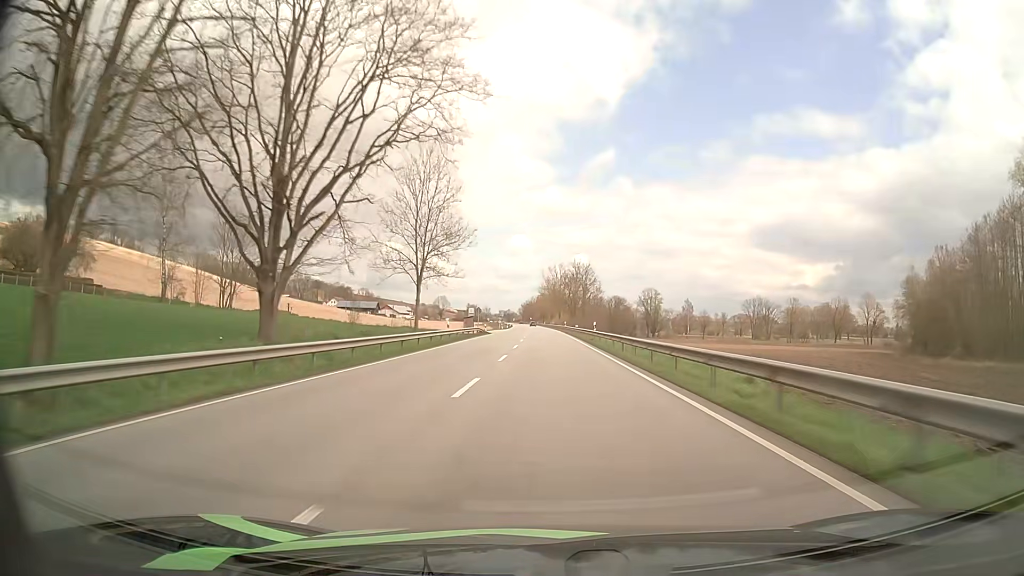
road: primary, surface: asphalt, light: Day
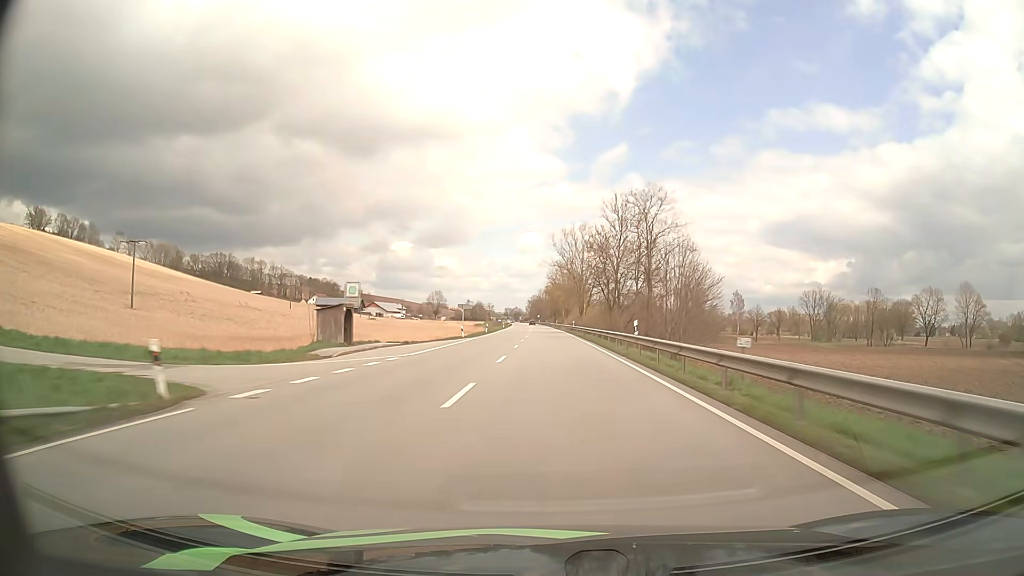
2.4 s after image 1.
(-0.4, +68.9) m; -1°
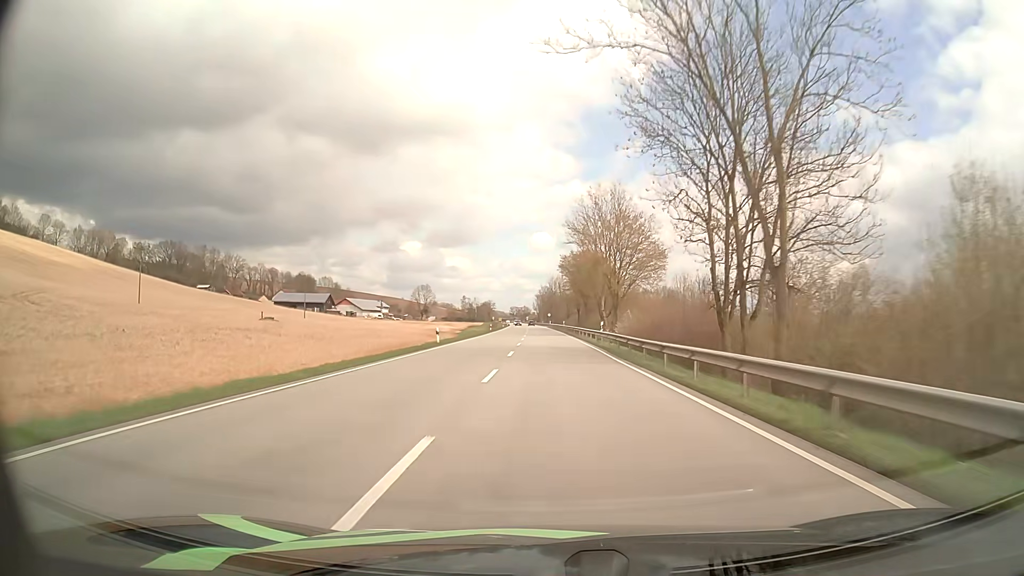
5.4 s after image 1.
(-0.9, +85.3) m; -1°
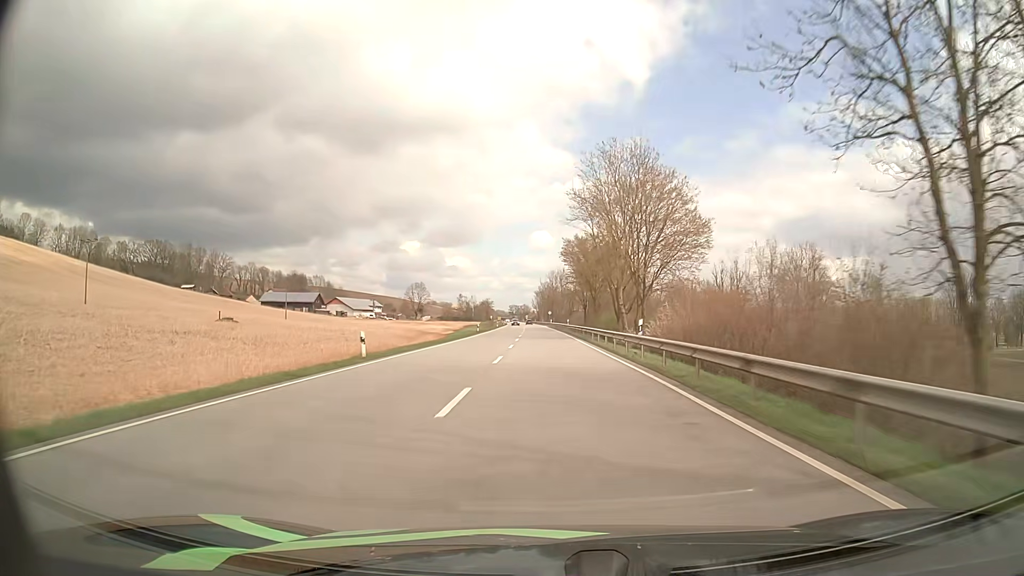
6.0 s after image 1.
(0.0, +16.9) m; 0°
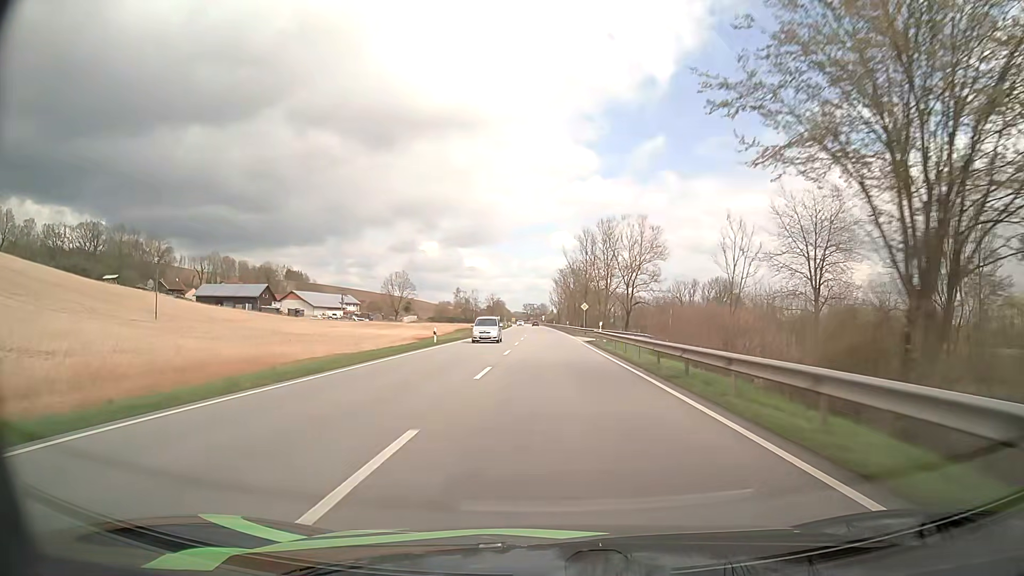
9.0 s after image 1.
(-1.3, +83.6) m; -2°
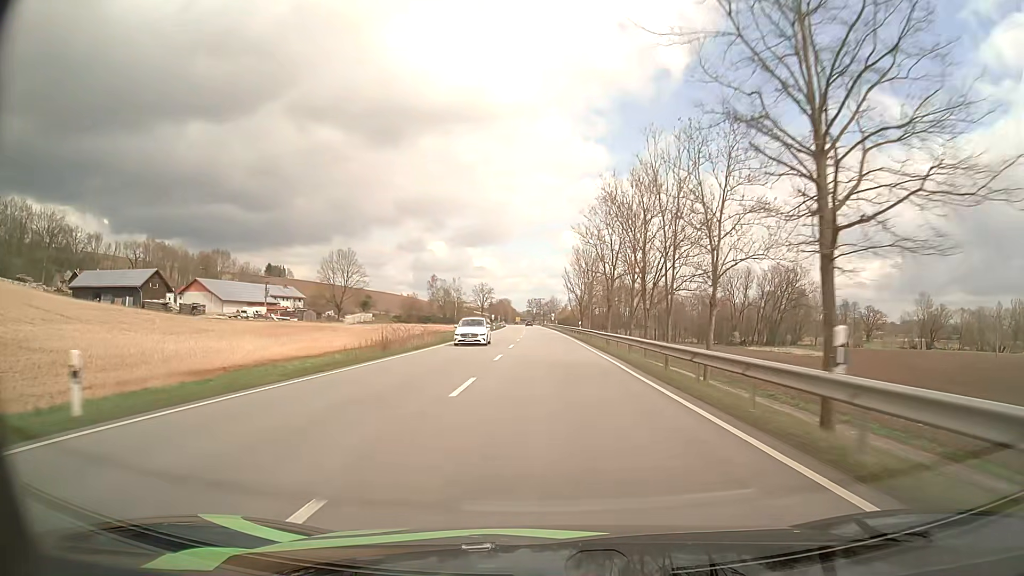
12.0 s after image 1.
(-0.5, +82.2) m; -1°
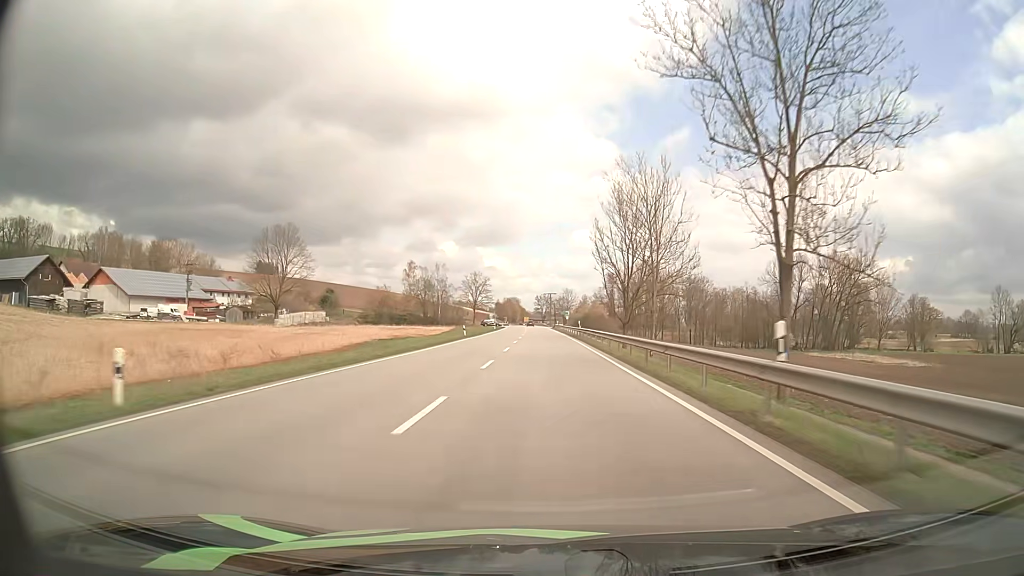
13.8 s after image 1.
(-0.3, +49.2) m; -1°
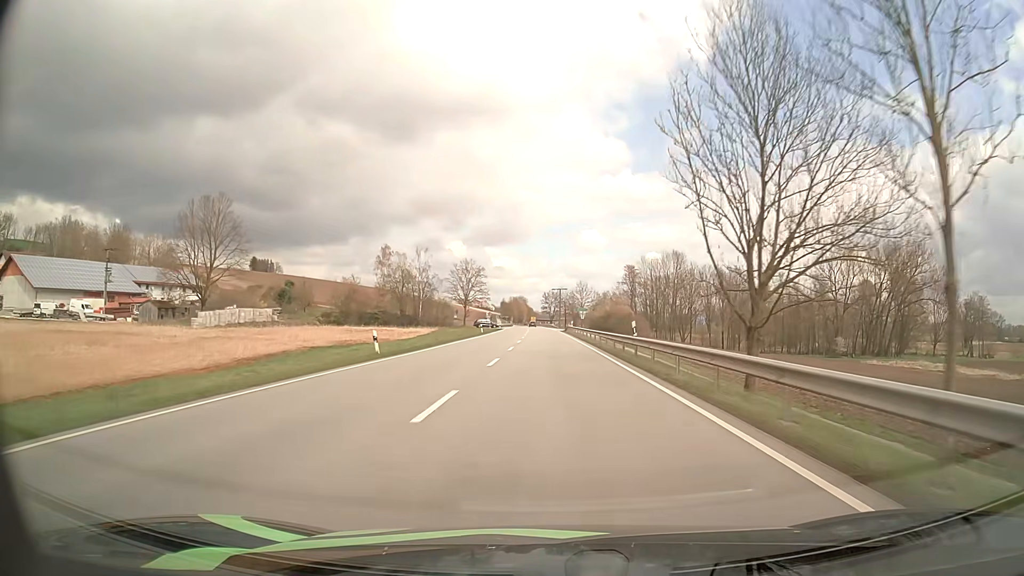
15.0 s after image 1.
(-0.2, +32.8) m; -1°
(0, +10) (0, +20) (0, +30) (0, +40) (0, +50) (-1, +60) (-1, +70) (-1, +80) (-1, +90) (-1, +100) m
